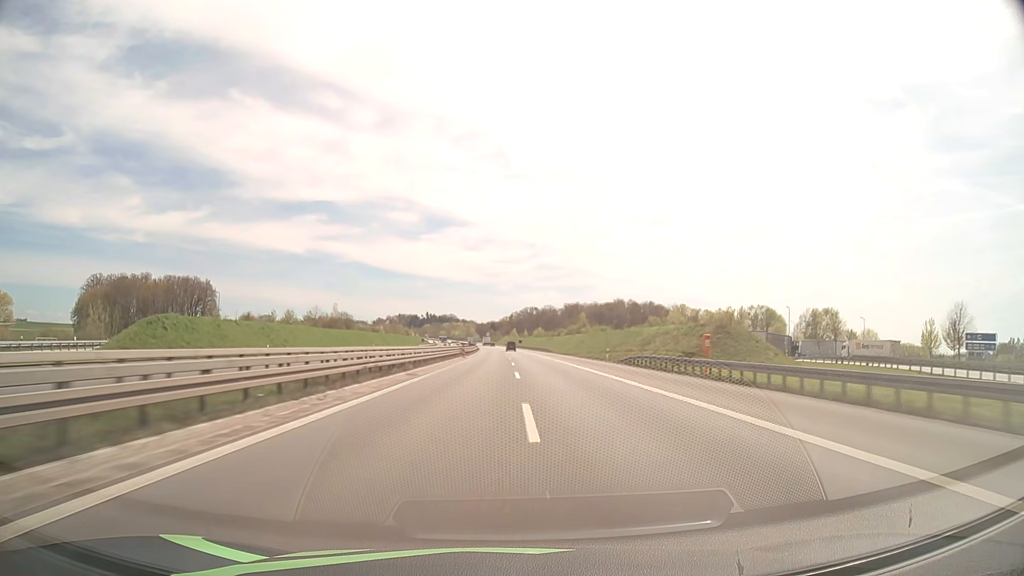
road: motorway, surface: asphalt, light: Day
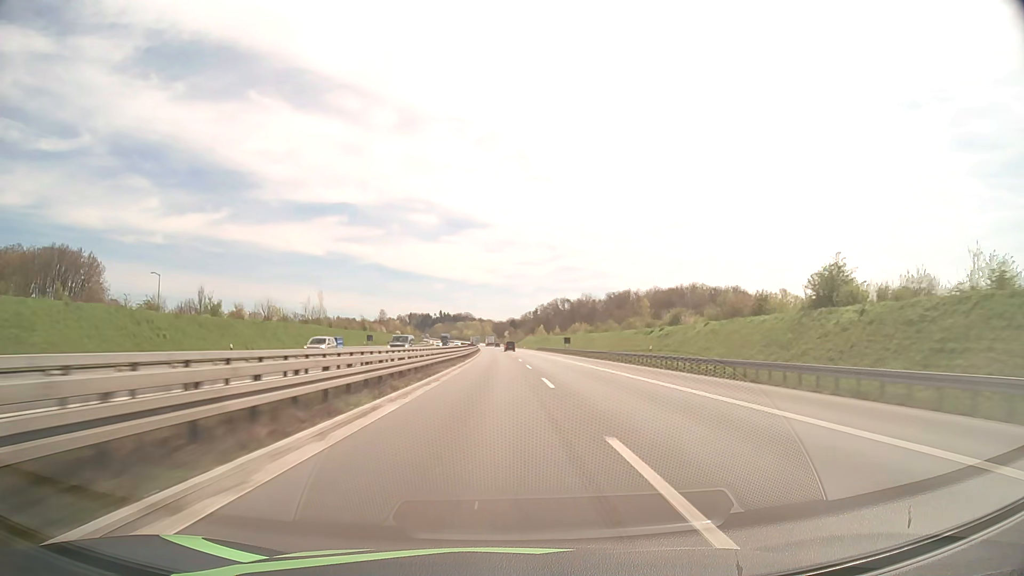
(-1.7, +111.4) m; -2°
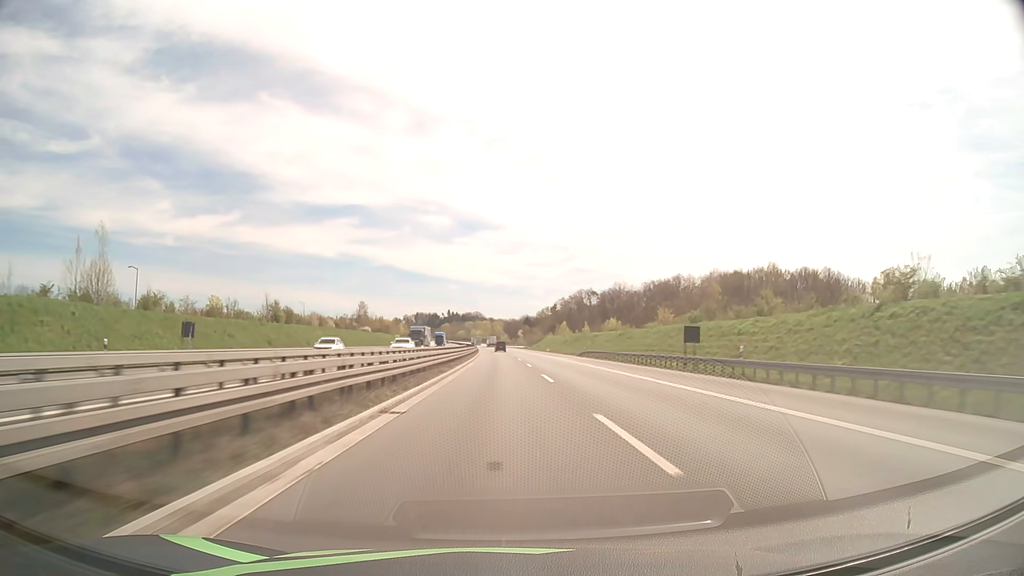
(-0.6, +67.1) m; -1°
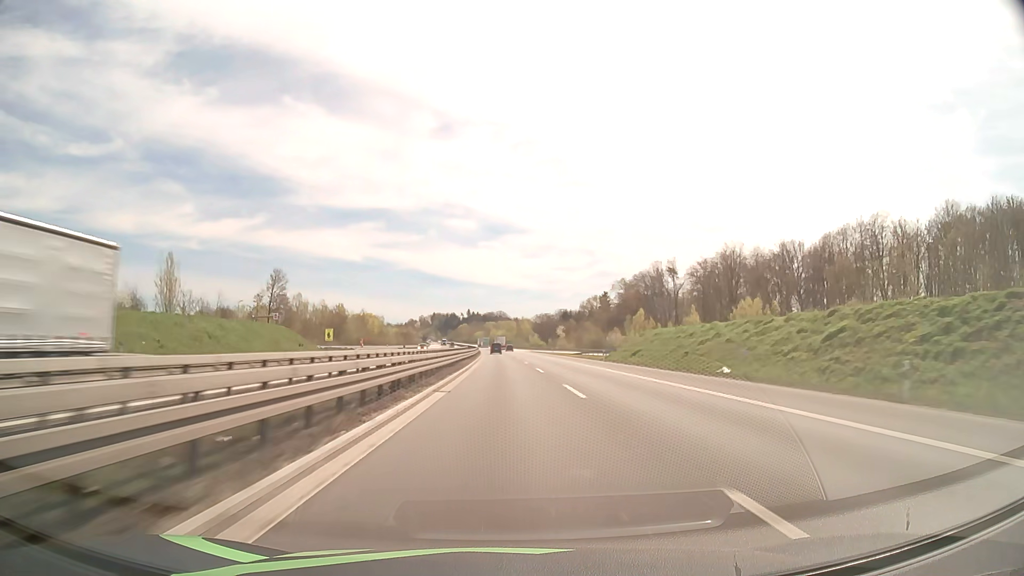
(-2.1, +112.7) m; -2°
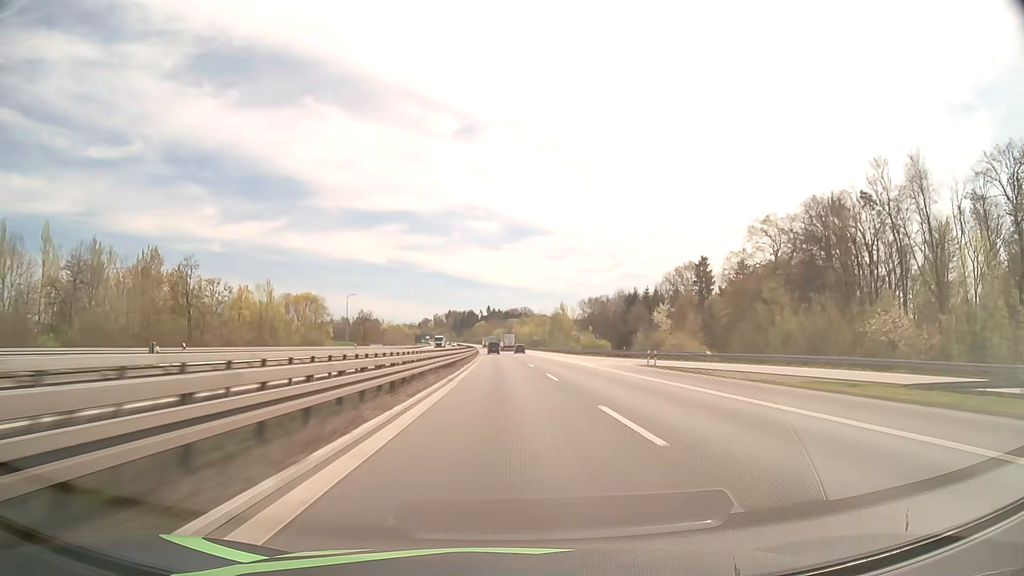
(-1.9, +114.7) m; -2°
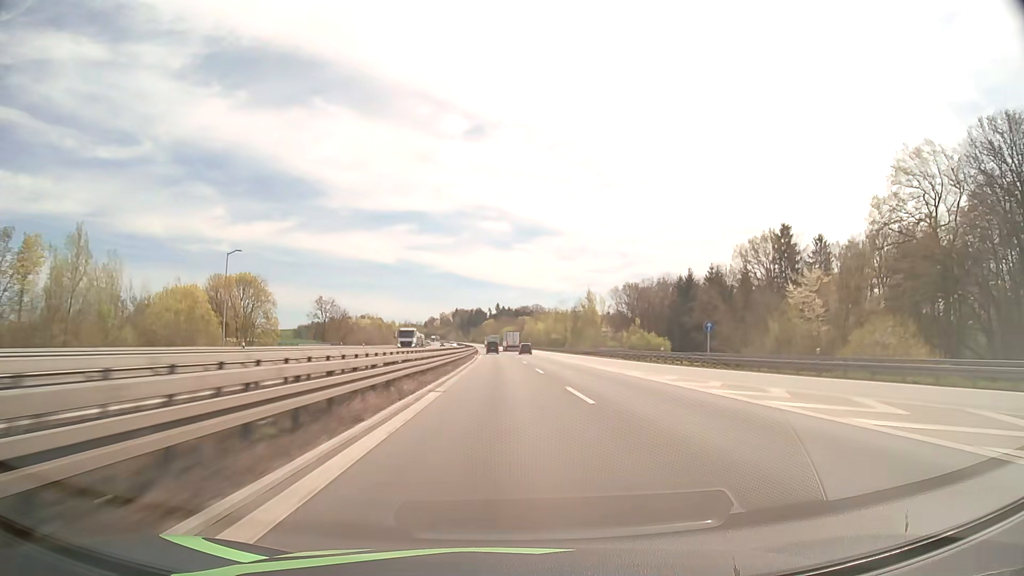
(-0.3, +46.5) m; -1°
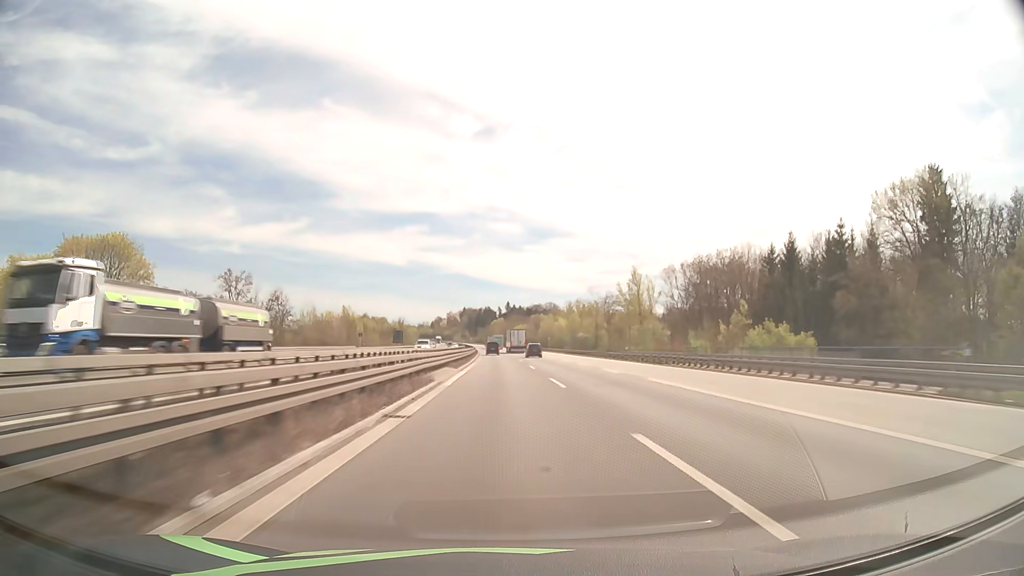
(-0.3, +46.8) m; -1°
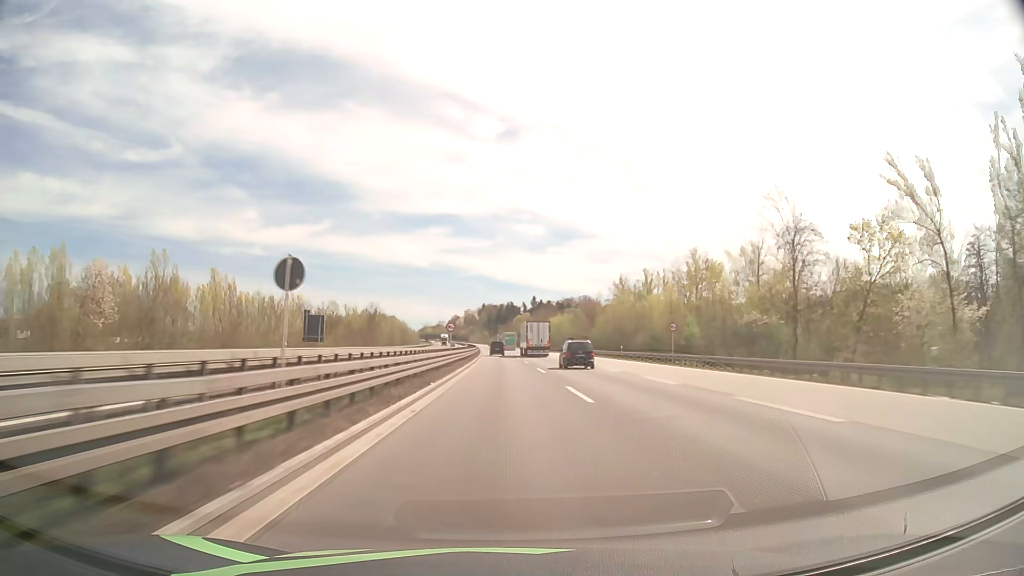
(-1.6, +94.2) m; -2°
(0, +10) (0, +20) (0, +30) (0, +40) (0, +50) (-1, +60) (-1, +70) (-1, +80) (-1, +90) (-2, +100) m
